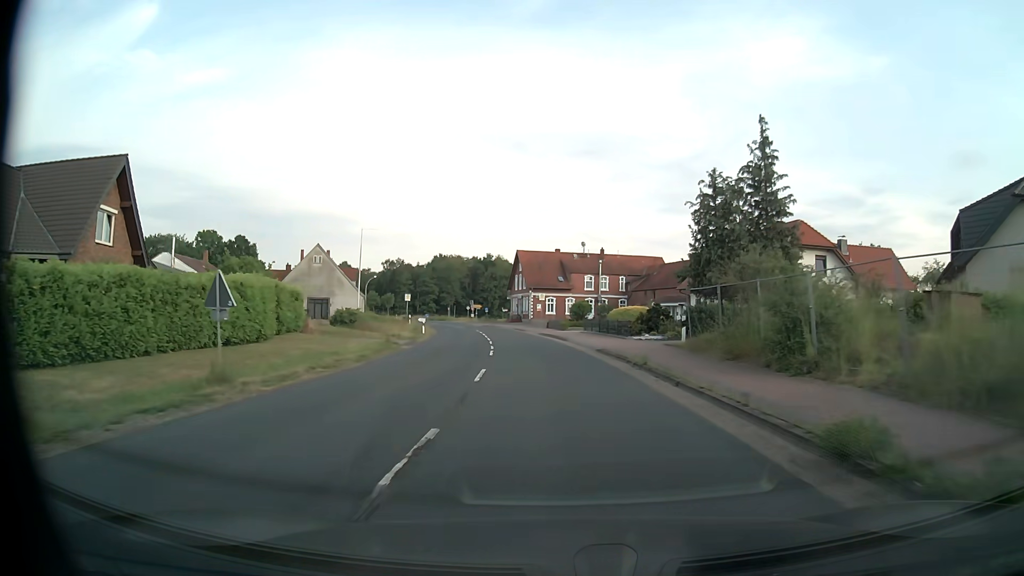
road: secondary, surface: asphalt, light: Day
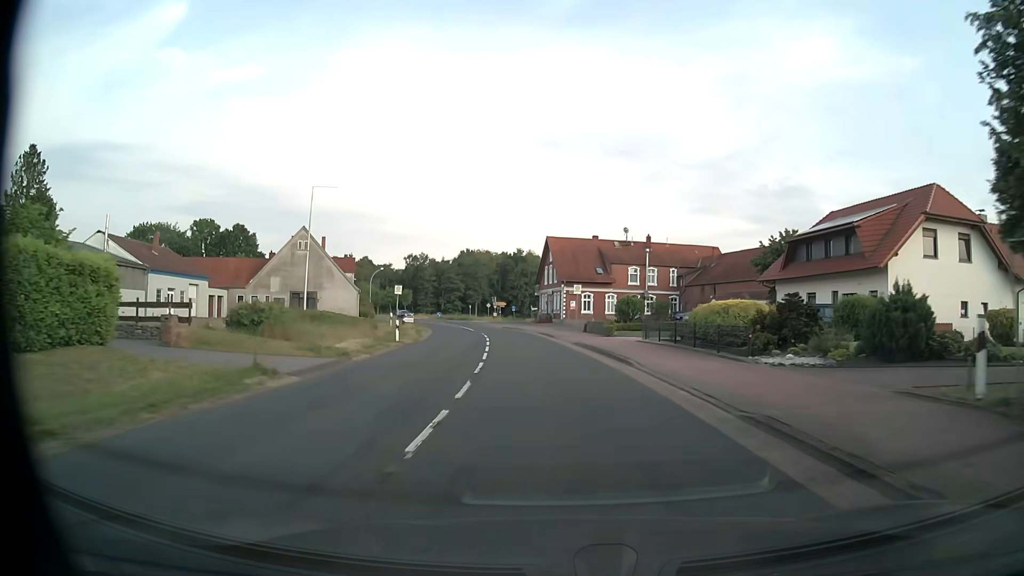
(-0.4, +16.7) m; -3°
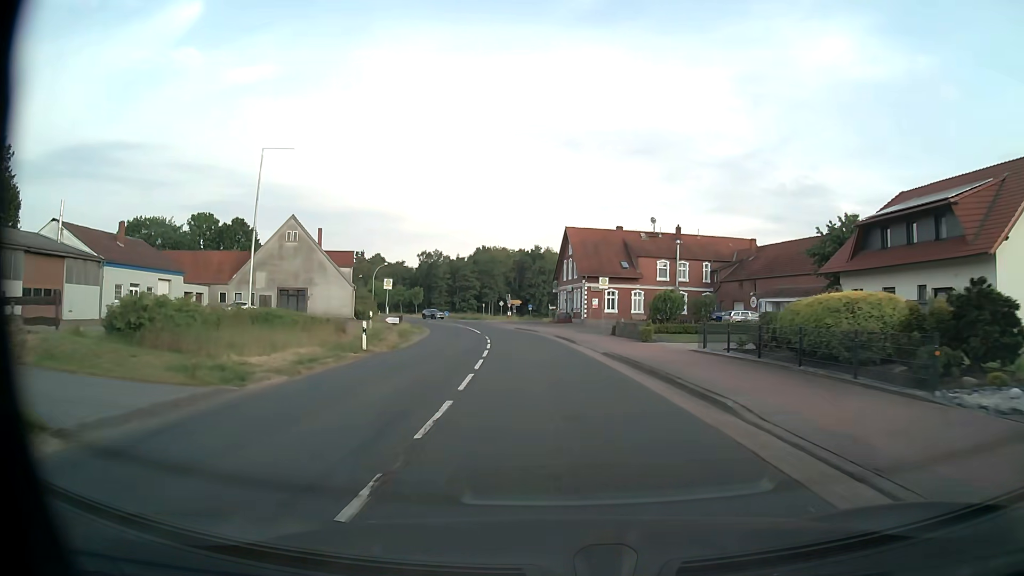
(-0.1, +8.4) m; -1°
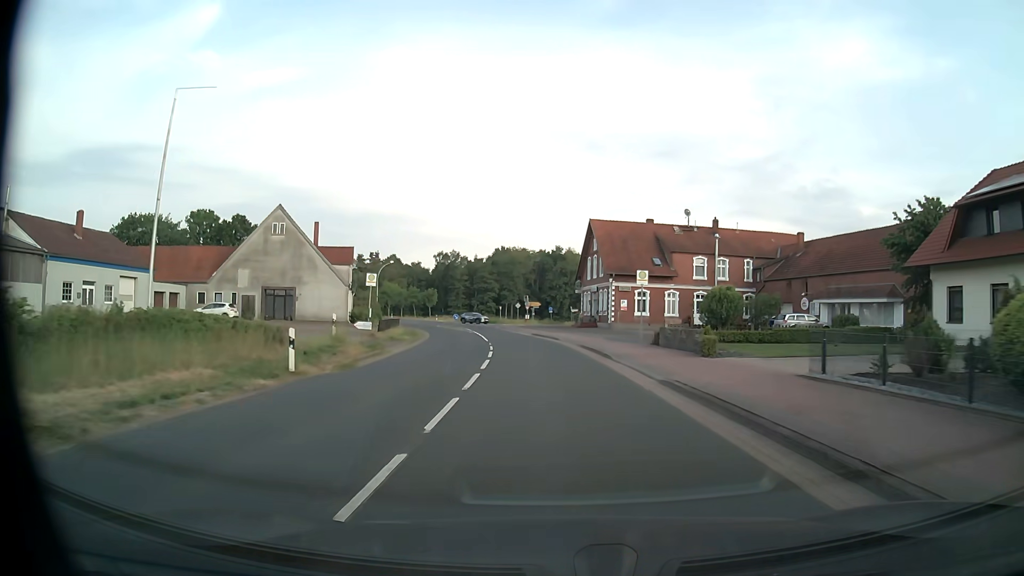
(-0.1, +8.4) m; -2°
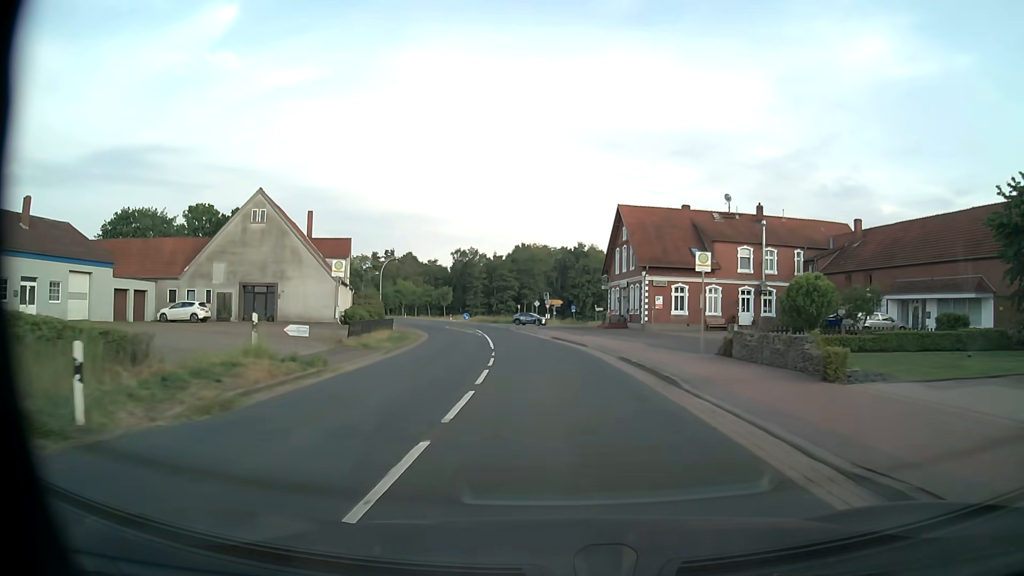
(-0.1, +8.4) m; -2°
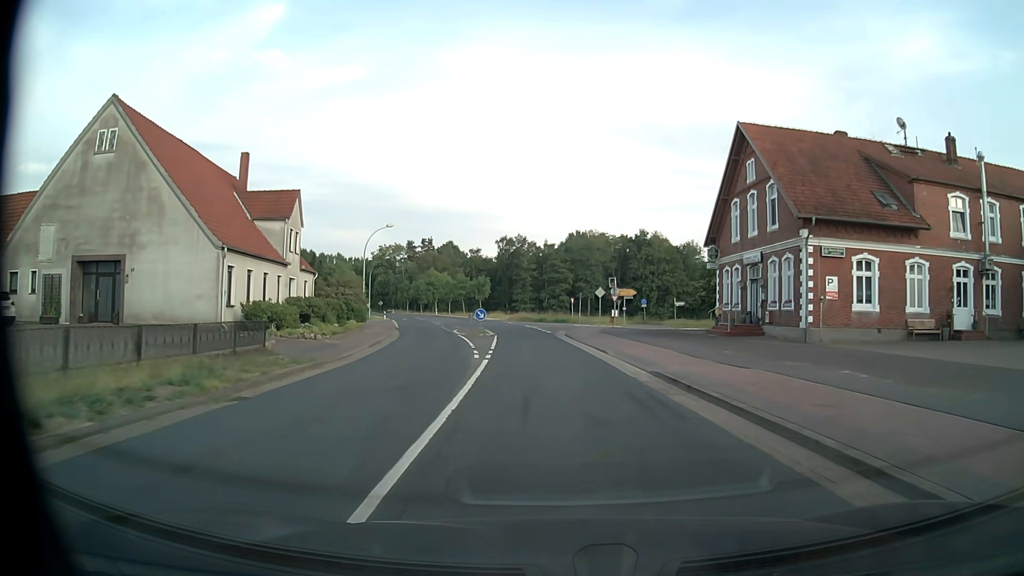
(-1.1, +25.0) m; -5°
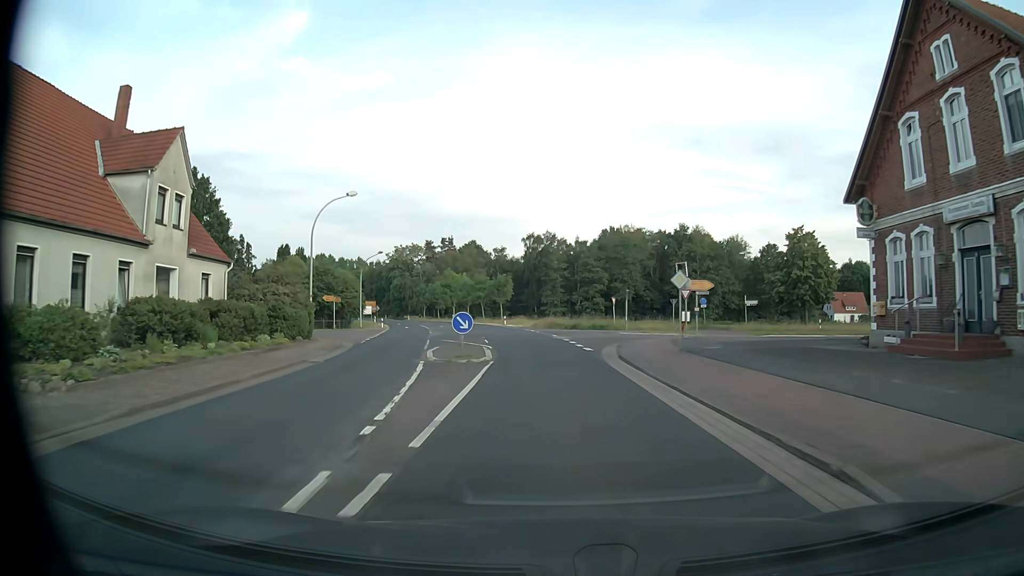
(-0.4, +16.7) m; -3°
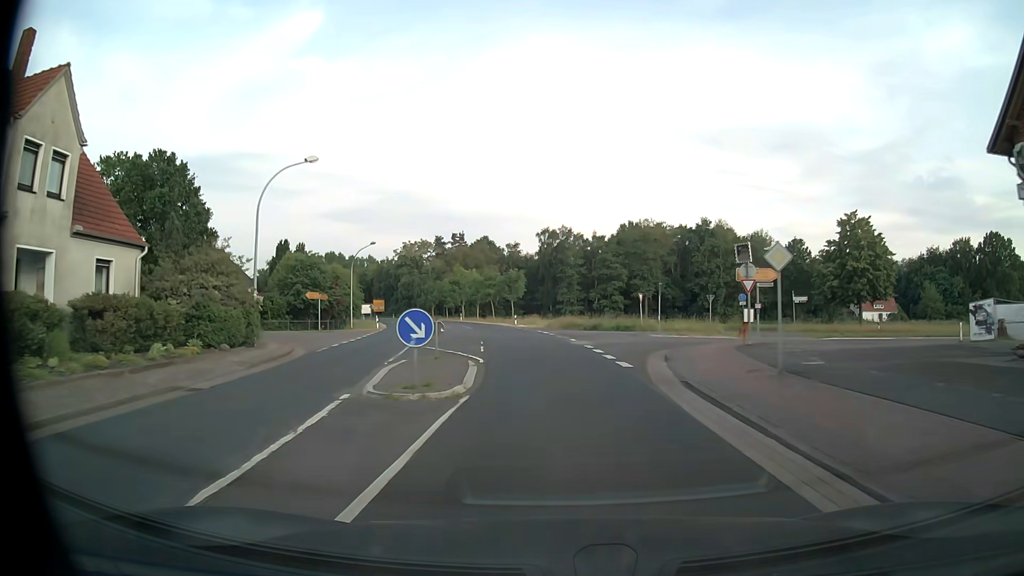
(-0.1, +8.4) m; -1°
(0, +10) (-1, +20) (-1, +30) (-3, +40) (-4, +50) (-6, +60) (-8, +69) (-11, +79) (-13, +89) (-16, +98) m
